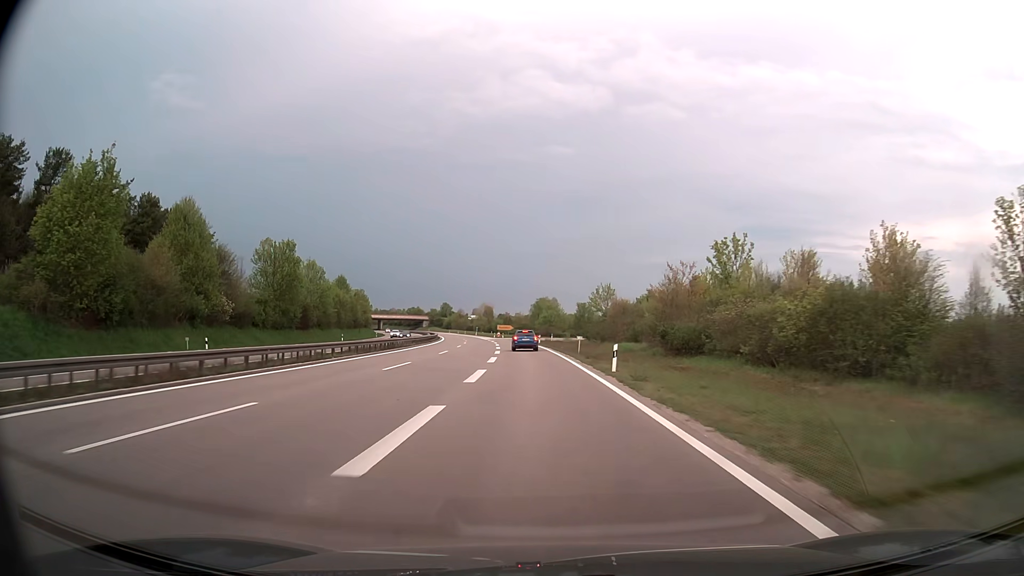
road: trunk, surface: asphalt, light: Day
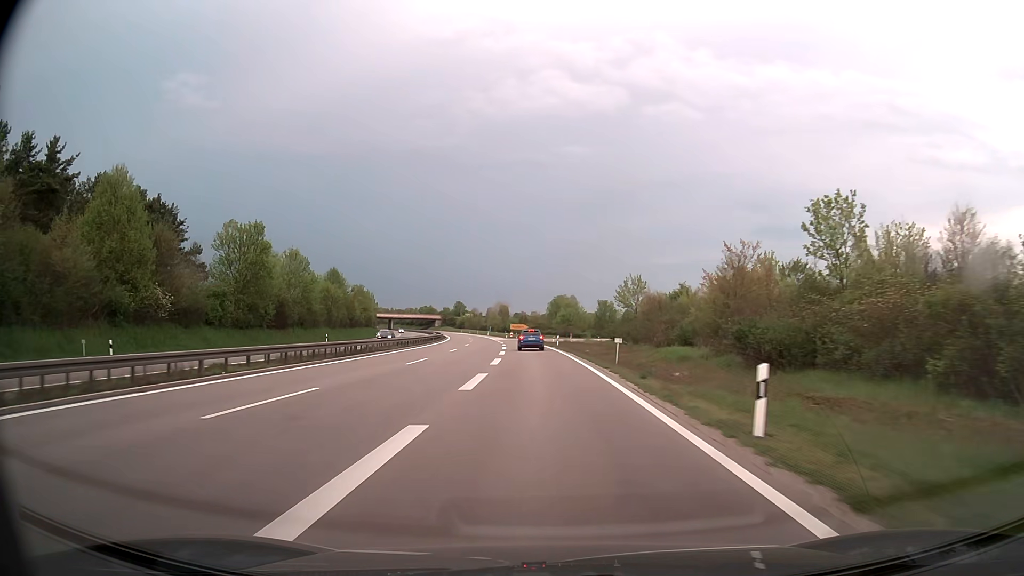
(-0.2, +14.4) m; -1°
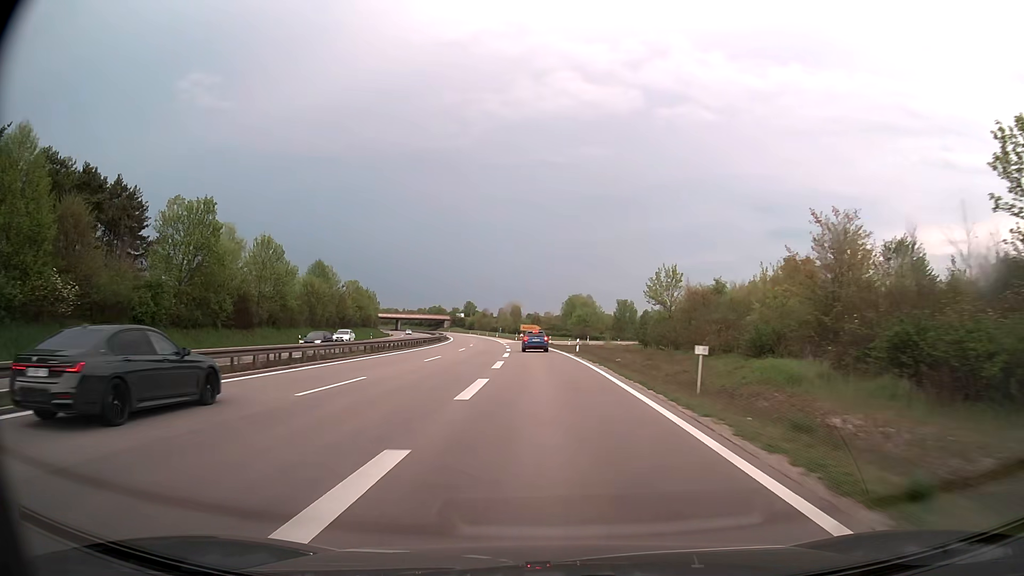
(-0.2, +13.9) m; -1°
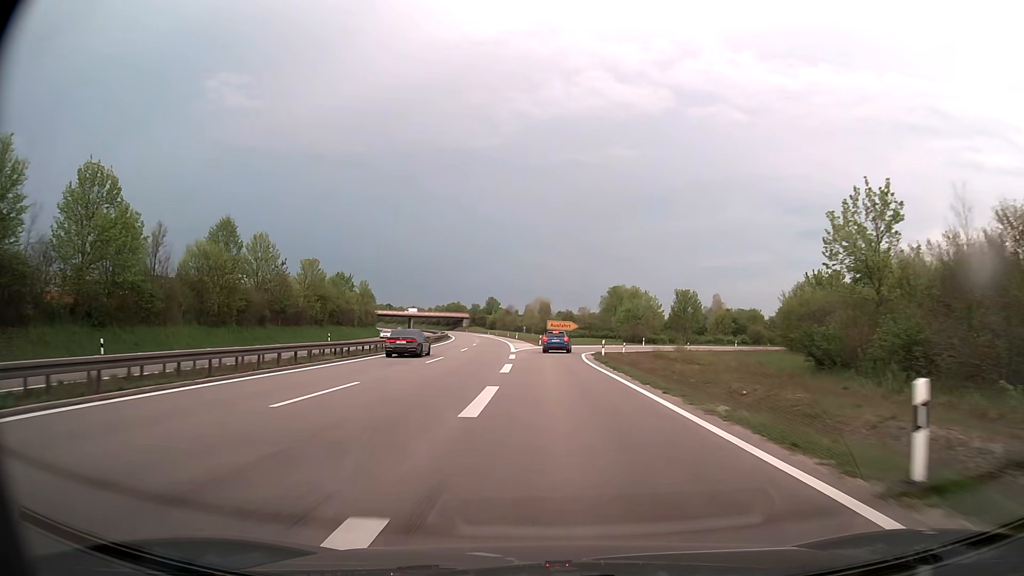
(-1.0, +38.4) m; -3°
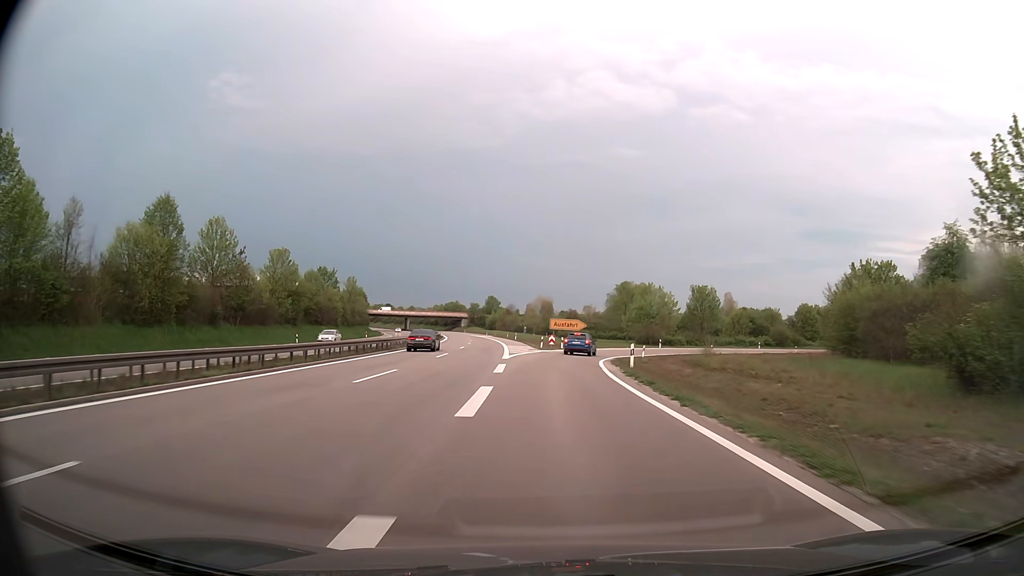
(0.0, +11.7) m; 0°
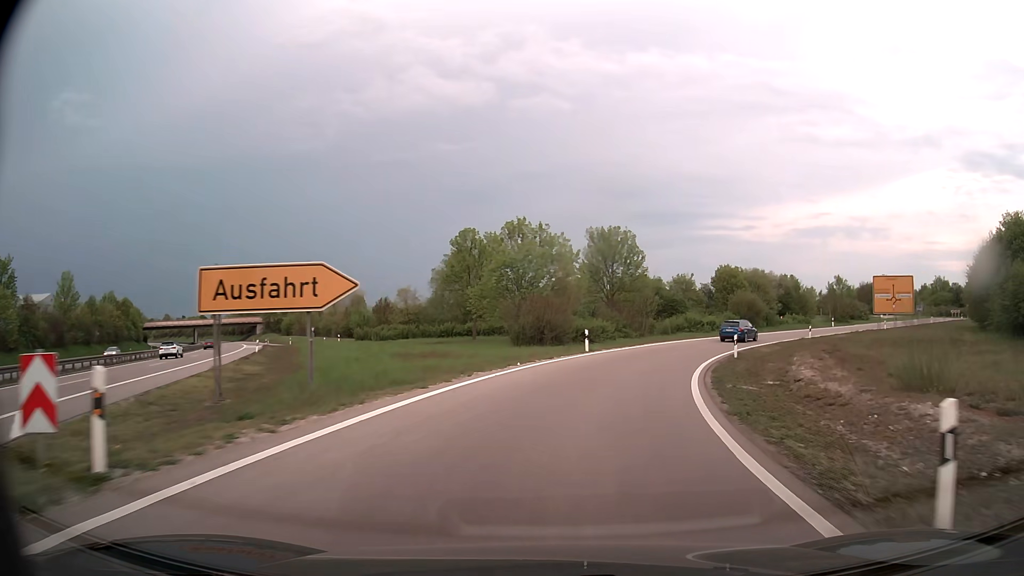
(+3.6, +50.2) m; +14°
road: trunk_link
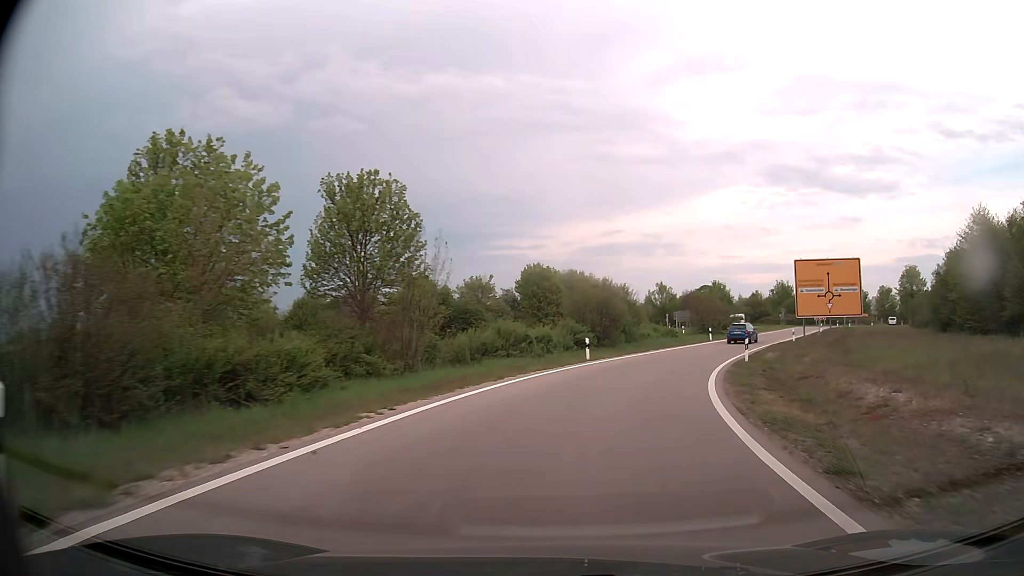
(+4.0, +26.5) m; +18°
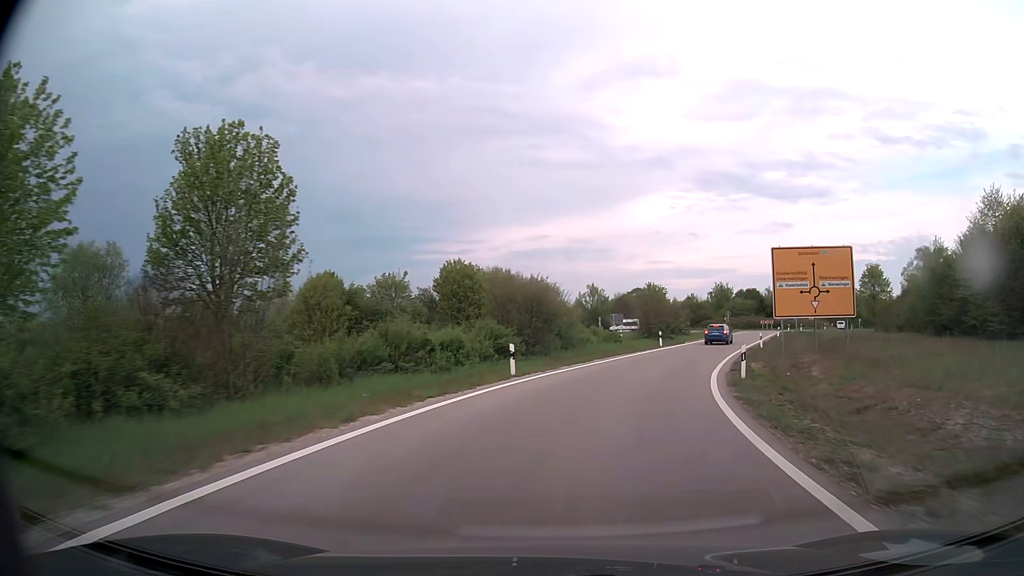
(+0.5, +8.8) m; +6°
